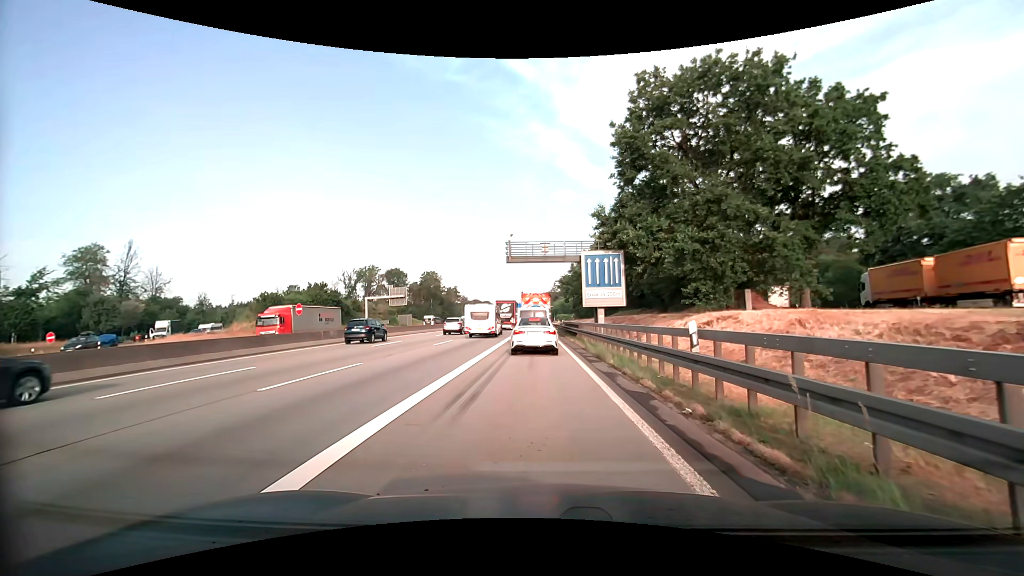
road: motorway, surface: asphalt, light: Day
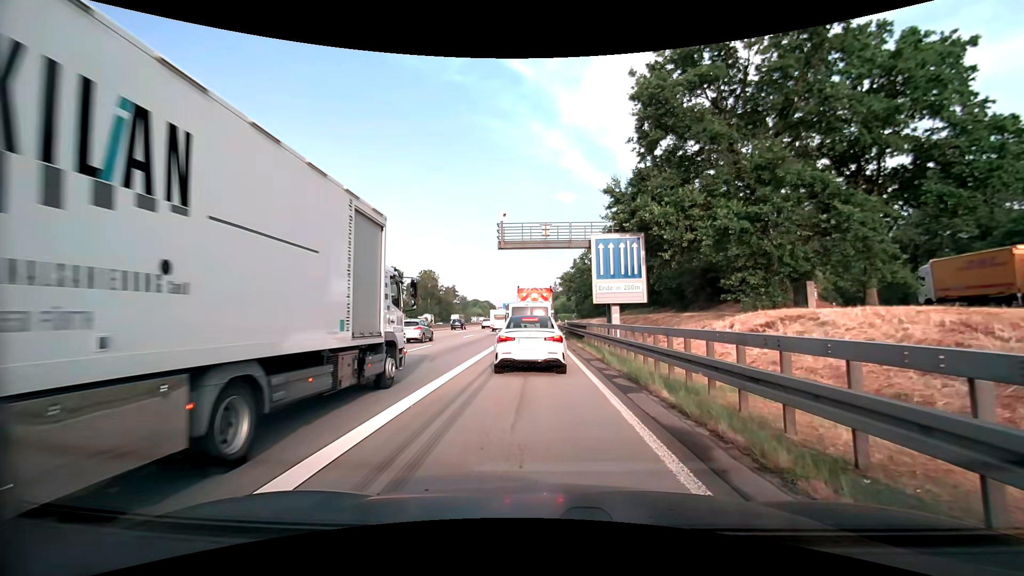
(0.0, +6.3) m; -1°
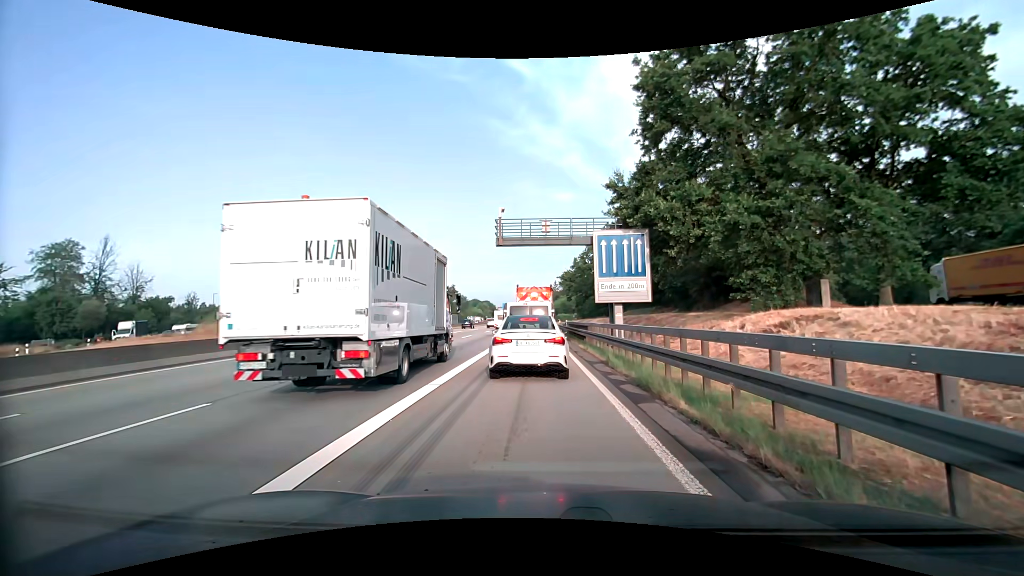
(0.0, +1.1) m; +1°
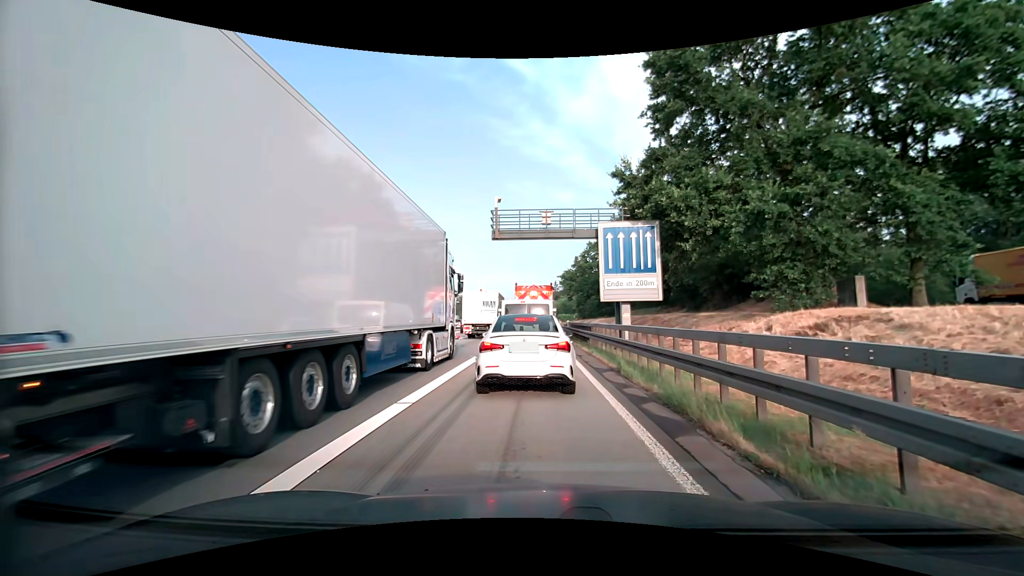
(0.0, +2.2) m; -1°
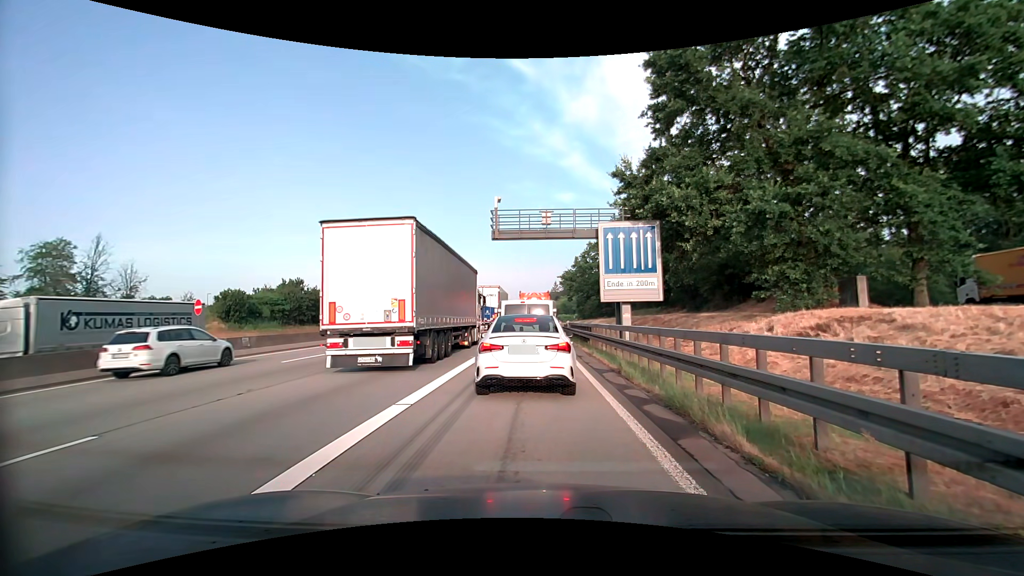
(0.0, +0.2) m; 0°
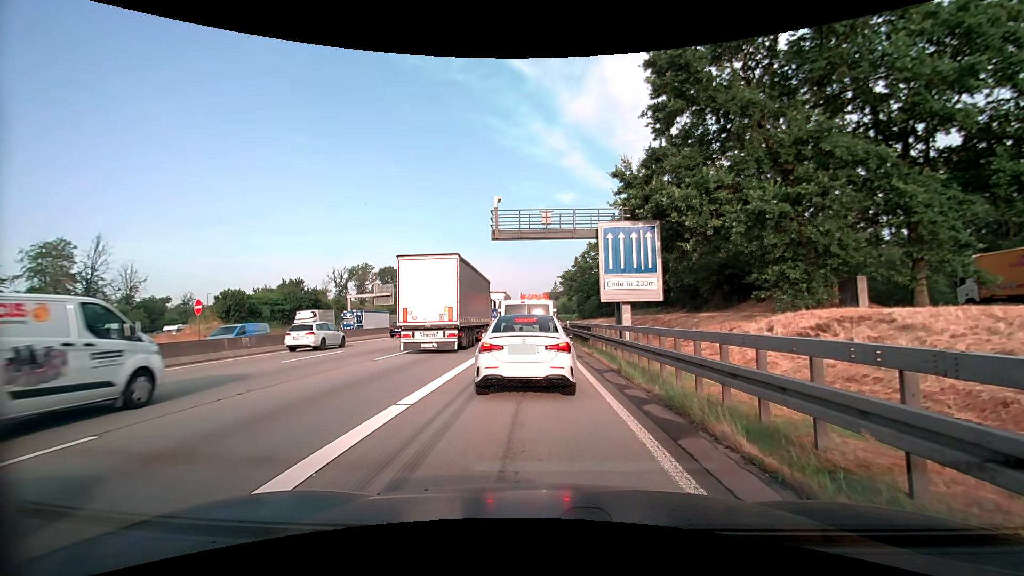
(0.0, 0.0) m; 0°
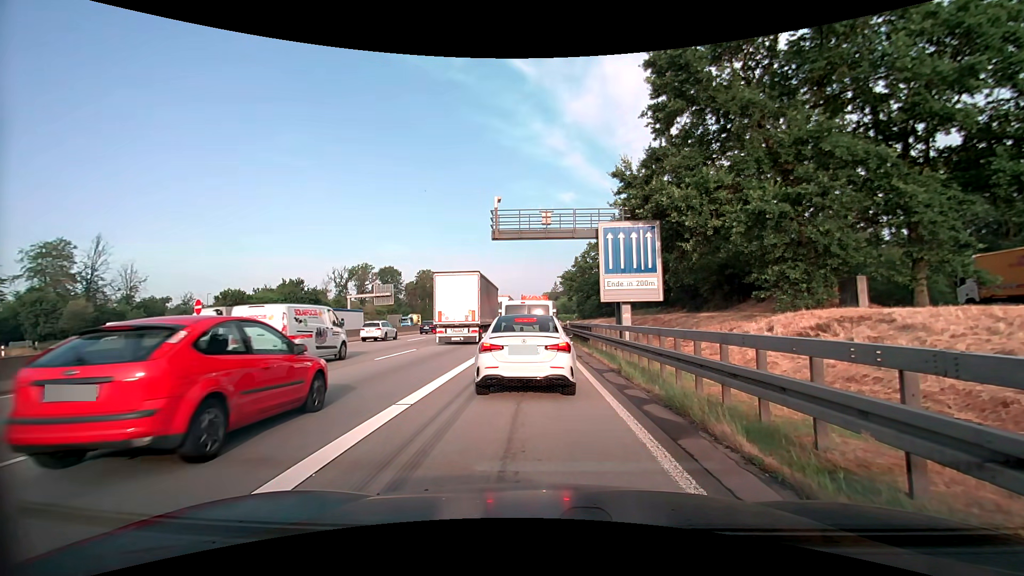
(0.0, 0.0) m; 0°
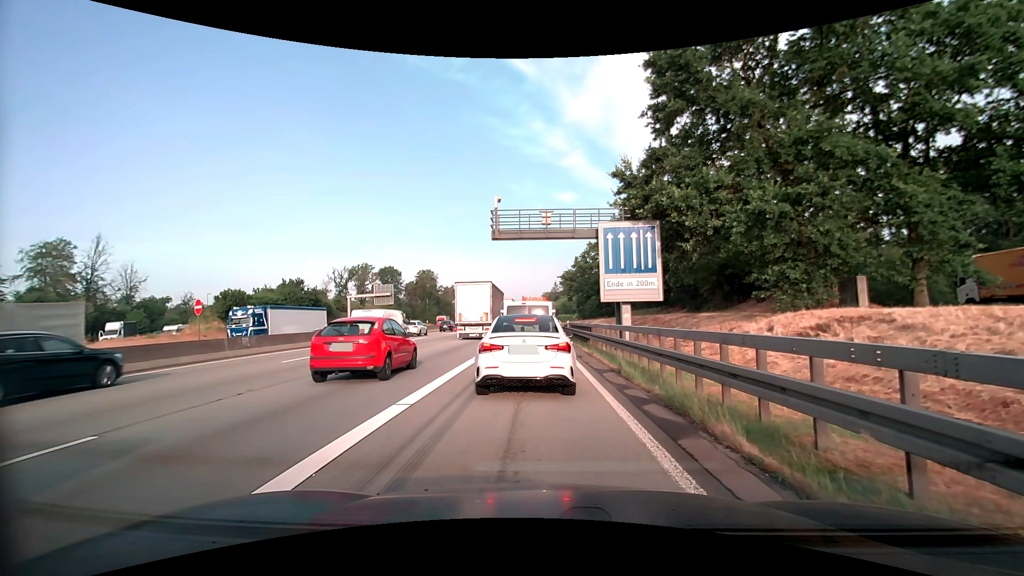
(0.0, 0.0) m; 0°
(0, +10) (0, +20) (0, +30) (0, +40) (0, +50) (0, +60) (0, +70) (0, +80) (-1, +90) (-1, +100) m
